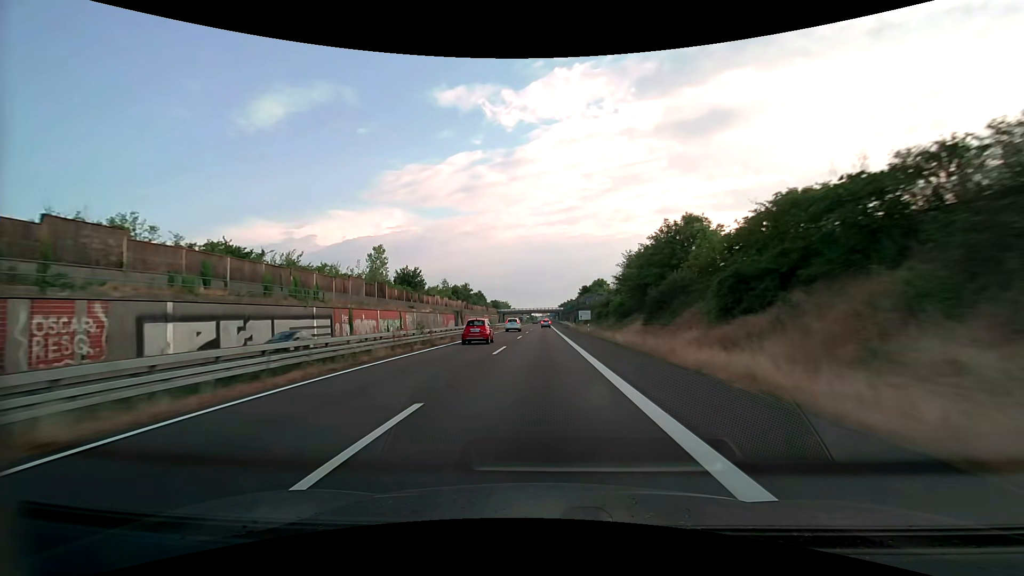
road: trunk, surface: asphalt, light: Day
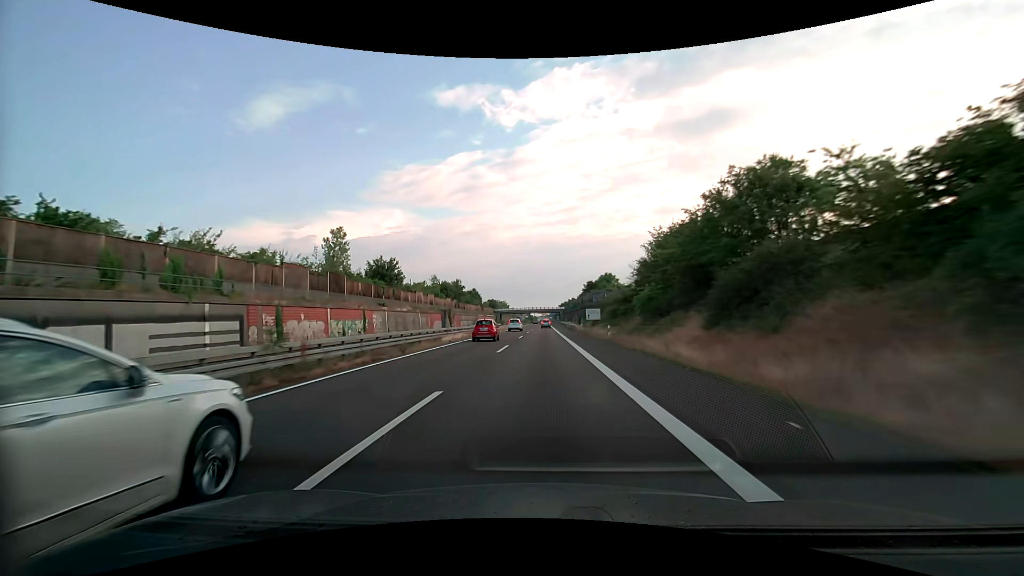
(0.0, +16.6) m; 0°
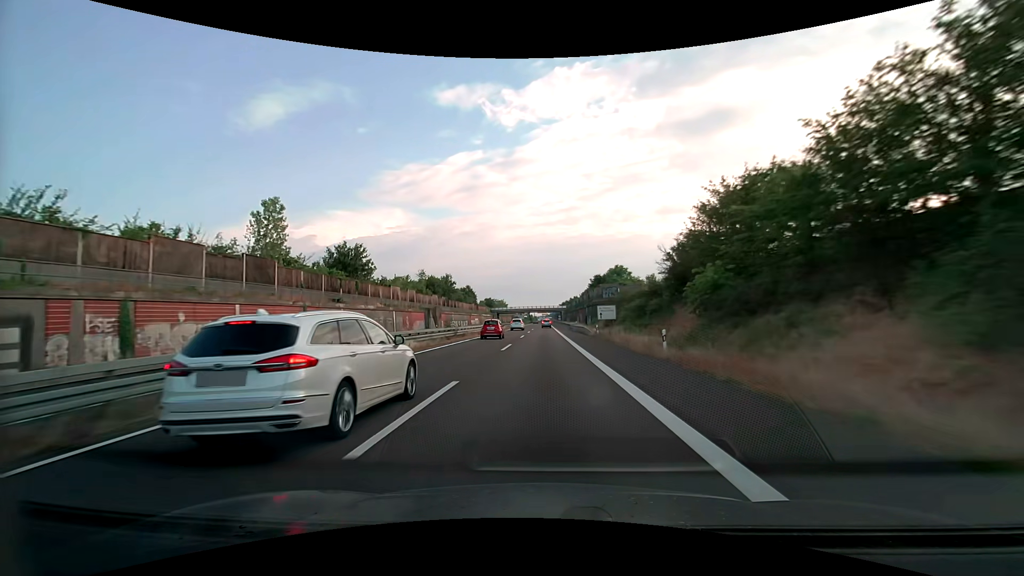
(0.0, +16.5) m; 0°
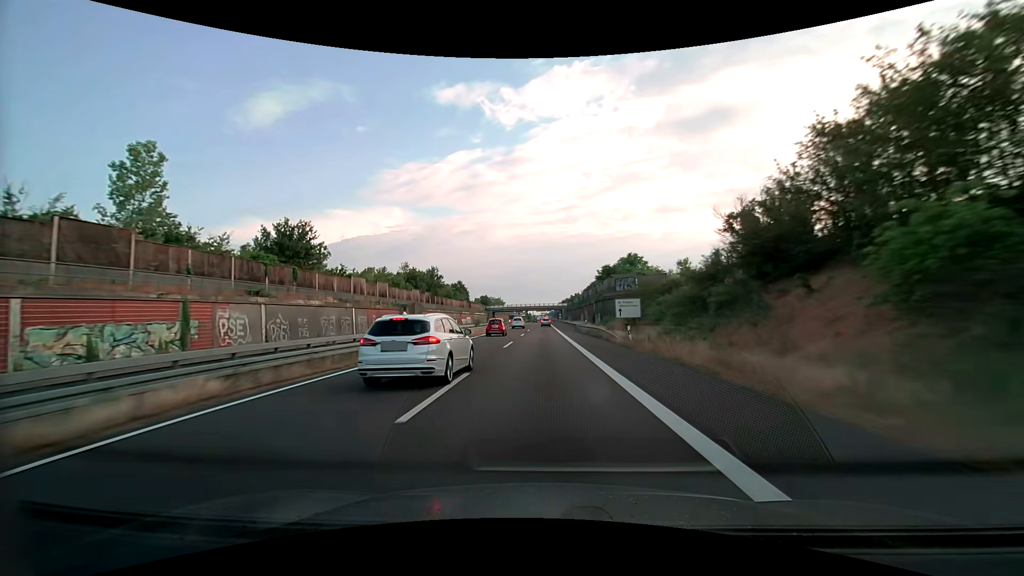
(0.0, +16.4) m; 0°
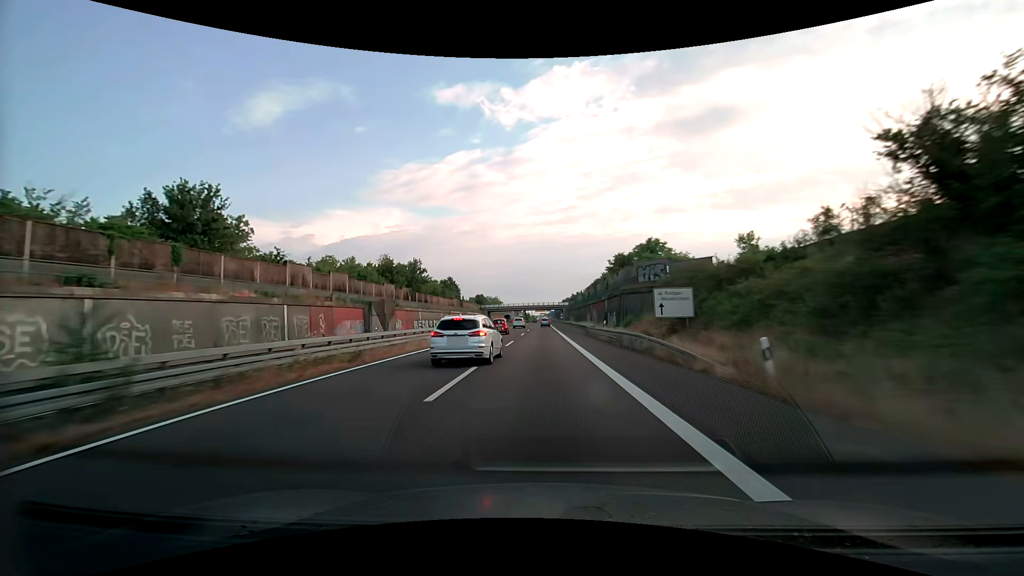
(0.0, +16.3) m; 0°
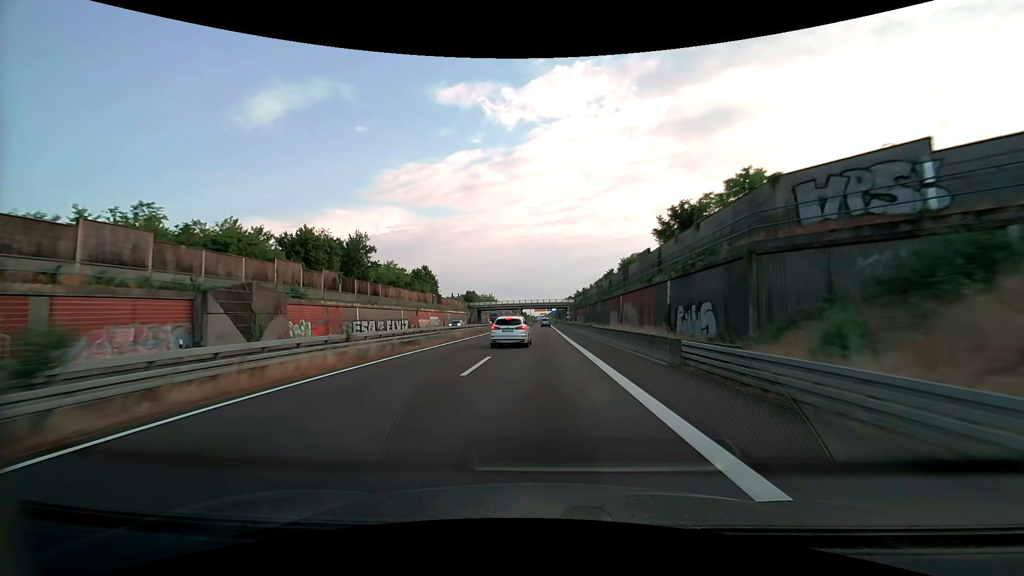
(0.0, +32.4) m; 0°
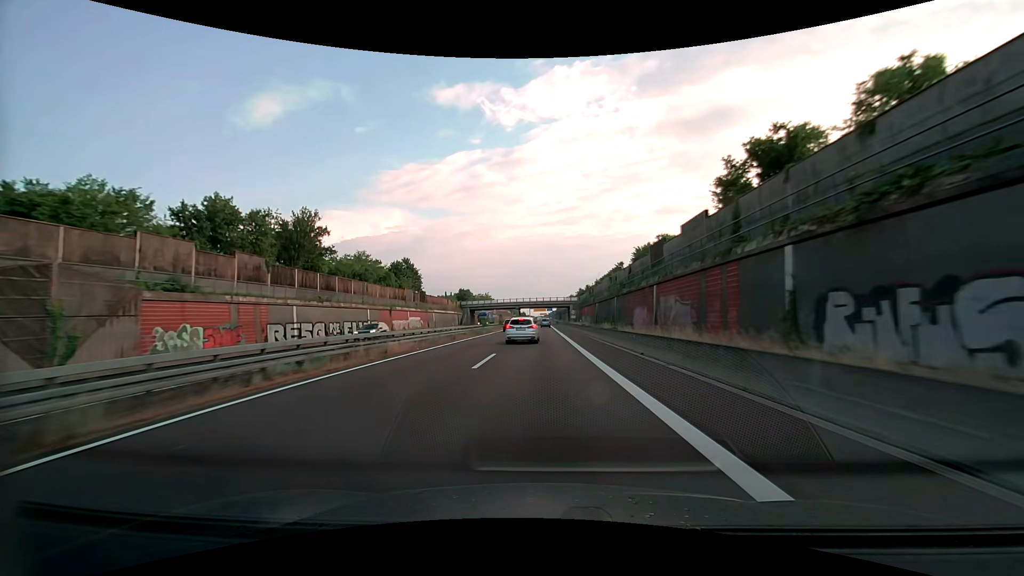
(0.0, +16.0) m; 0°
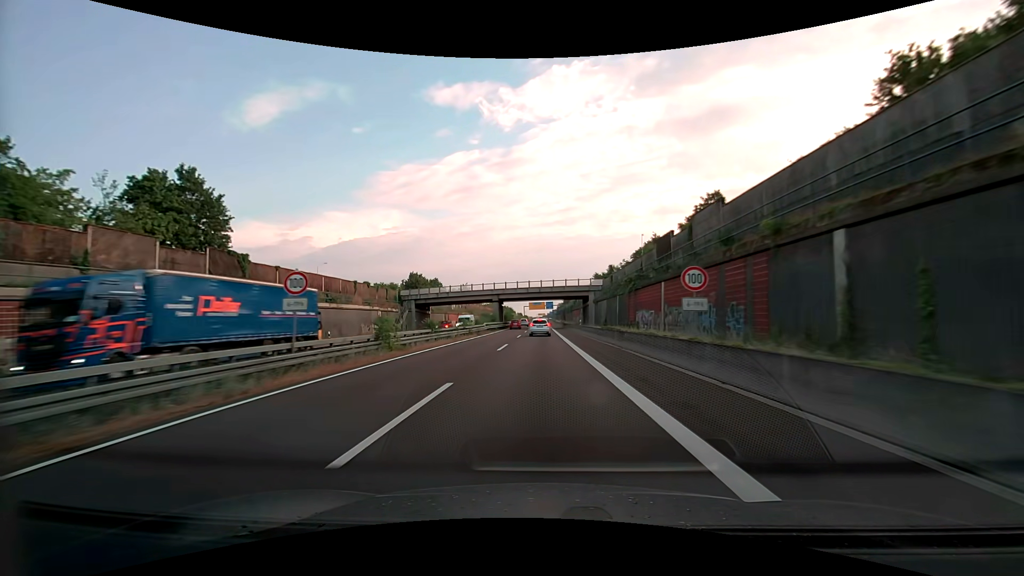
(+0.1, +63.2) m; 0°
(0, +10) (0, +20) (0, +30) (0, +40) (0, +50) (0, +60) (0, +70) (0, +80) (0, +90) (0, +100) m
